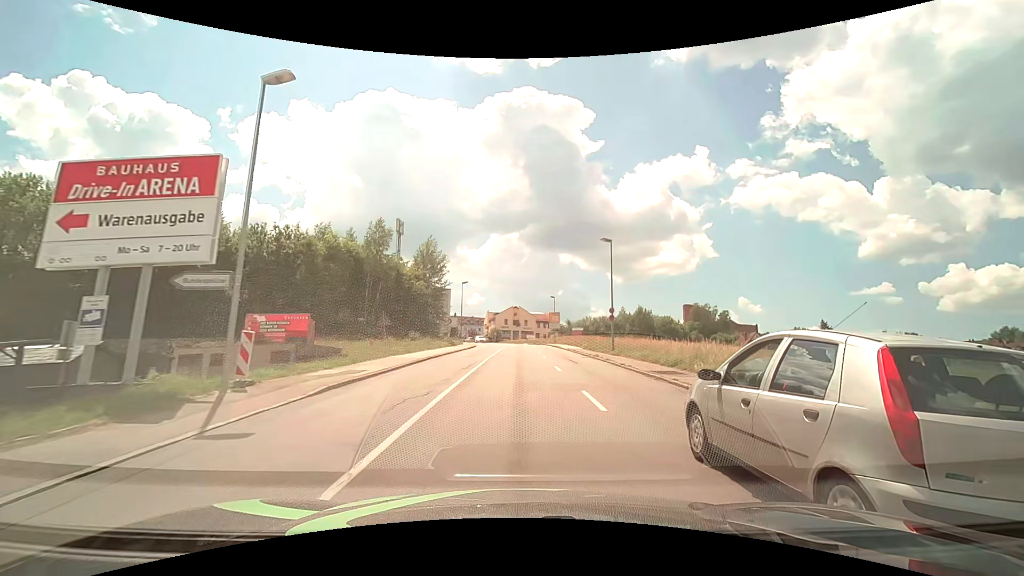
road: tertiary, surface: asphalt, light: Day
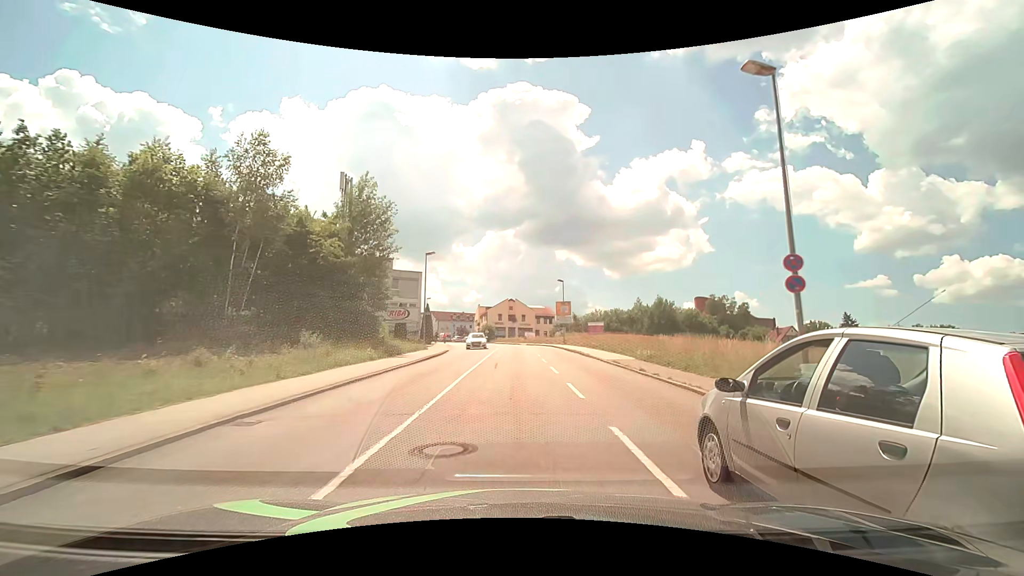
(+0.1, +23.2) m; 0°
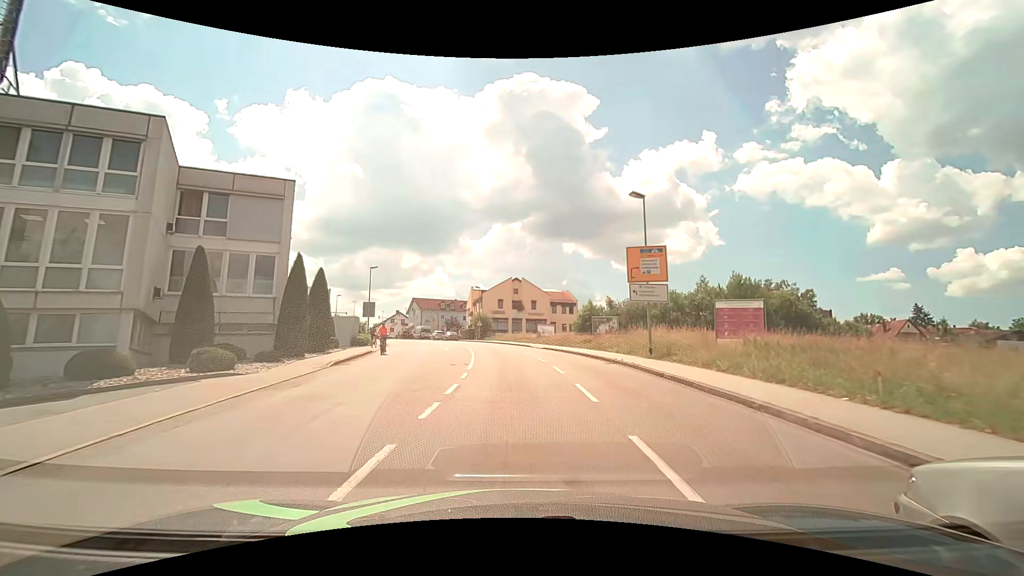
(-0.3, +38.3) m; -1°
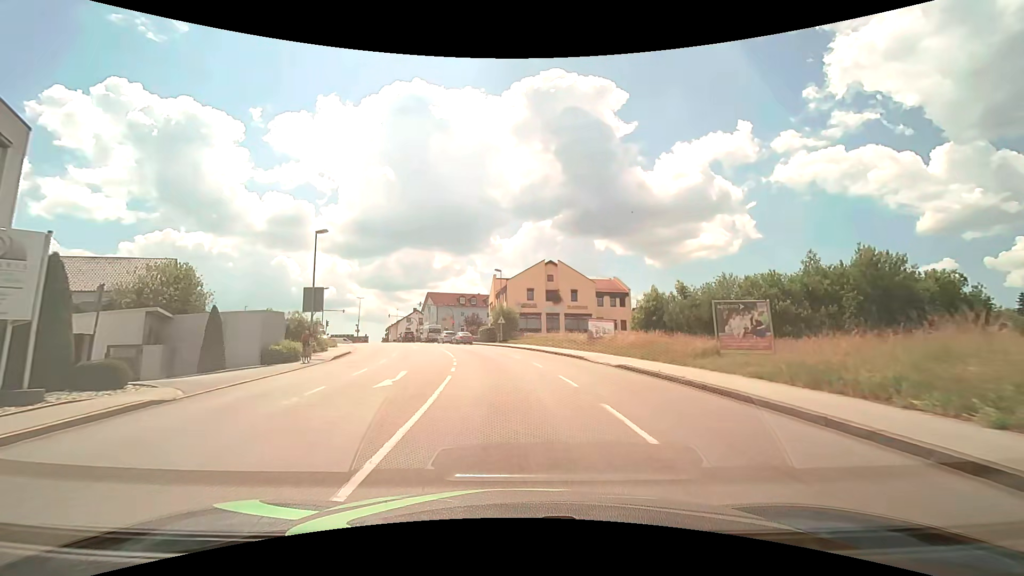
(-0.5, +21.2) m; -4°
